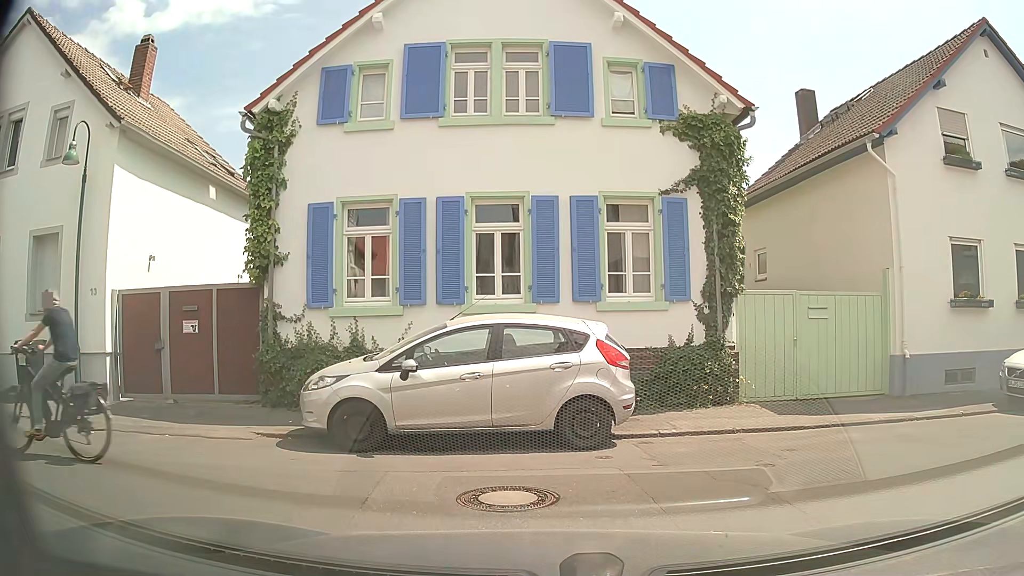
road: tertiary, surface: sett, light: Day
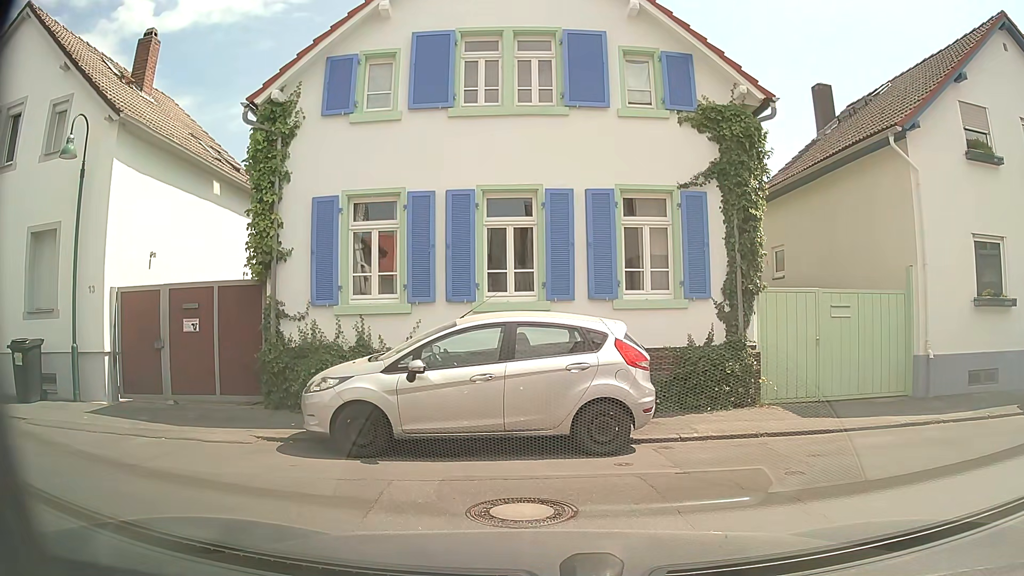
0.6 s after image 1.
(0.0, +0.4) m; 0°
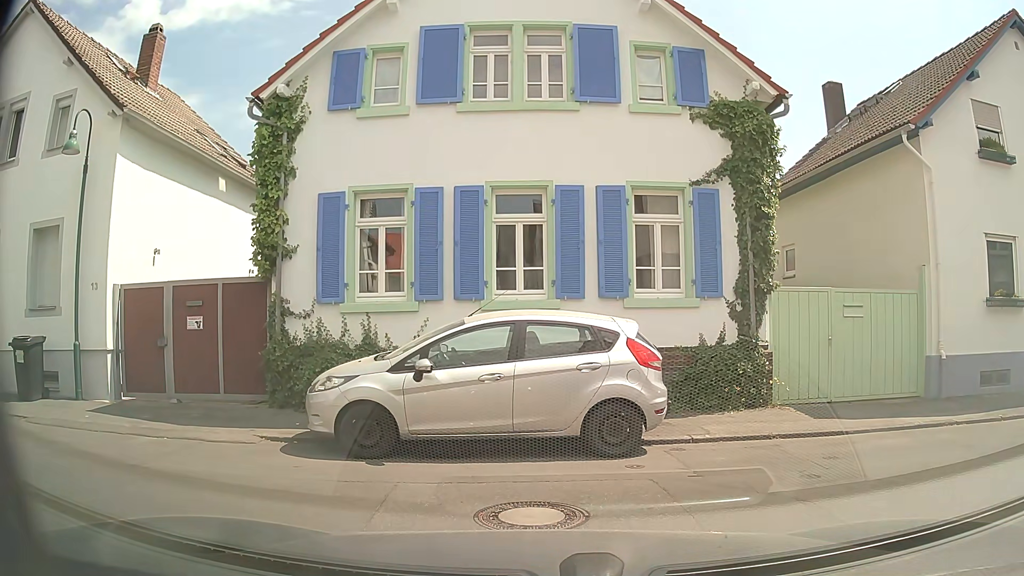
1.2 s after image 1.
(0.0, +0.2) m; 0°
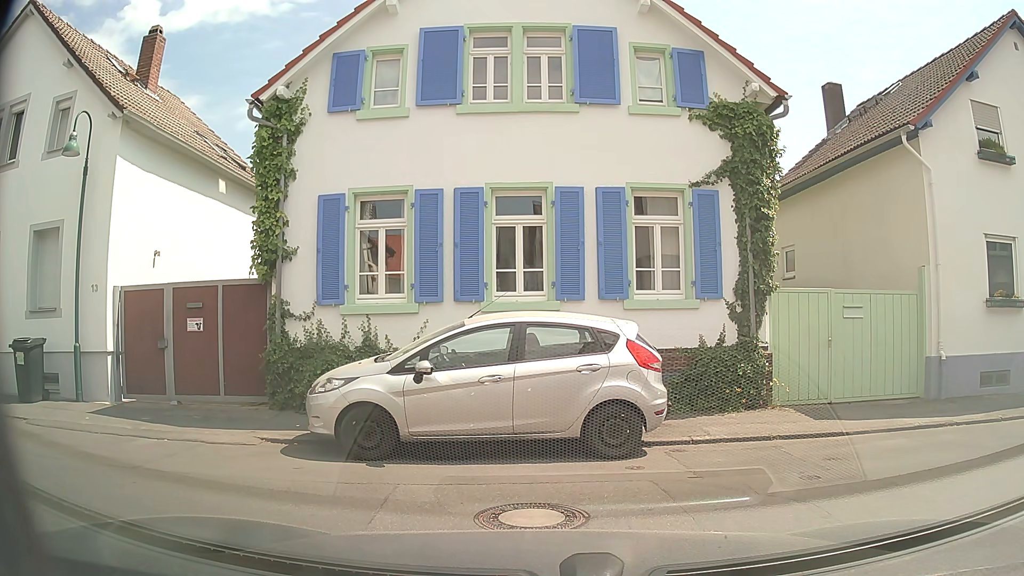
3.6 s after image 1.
(0.0, +0.1) m; 0°
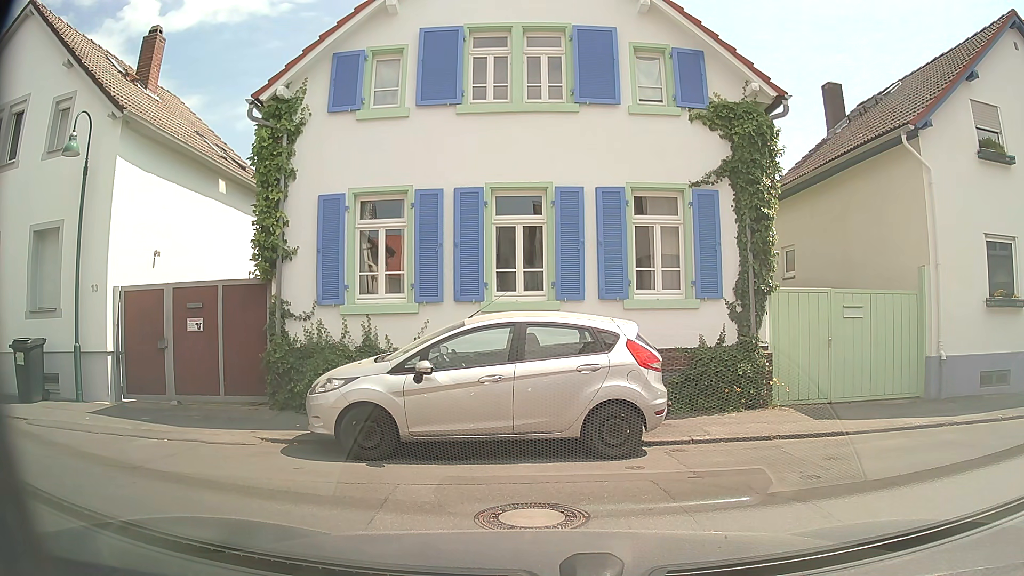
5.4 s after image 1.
(0.0, 0.0) m; 0°
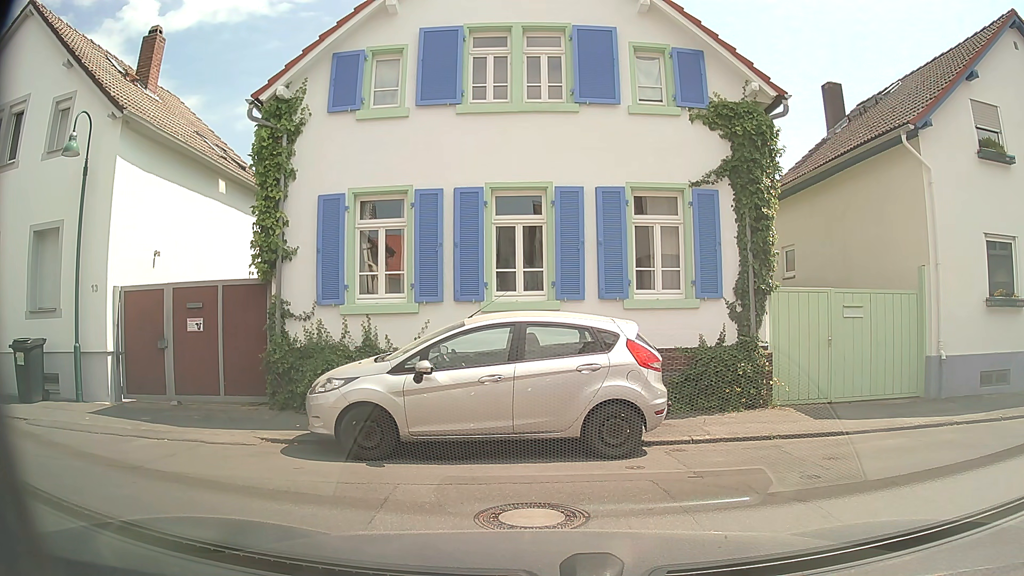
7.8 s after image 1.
(0.0, 0.0) m; 0°
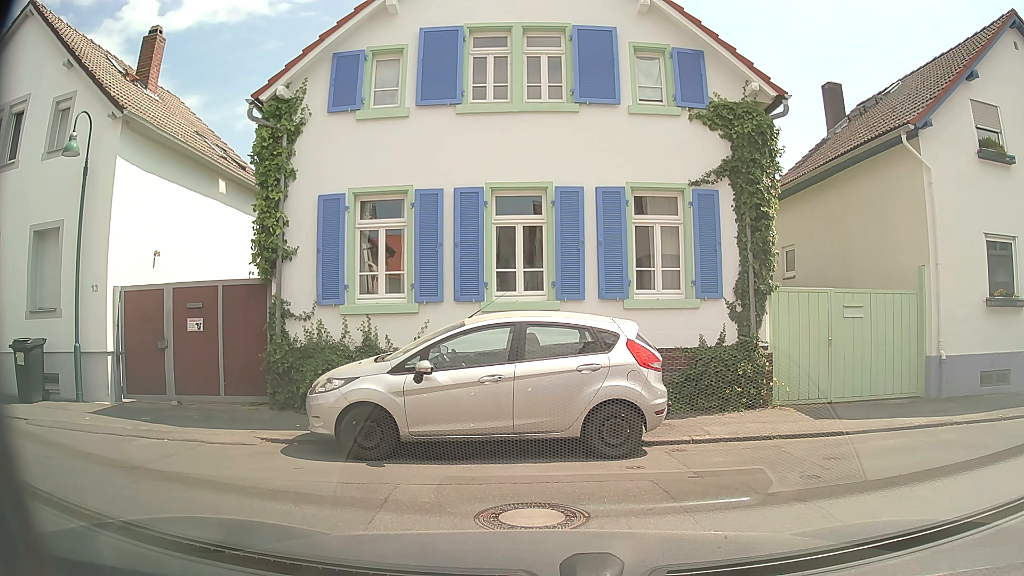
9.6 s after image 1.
(0.0, 0.0) m; 0°
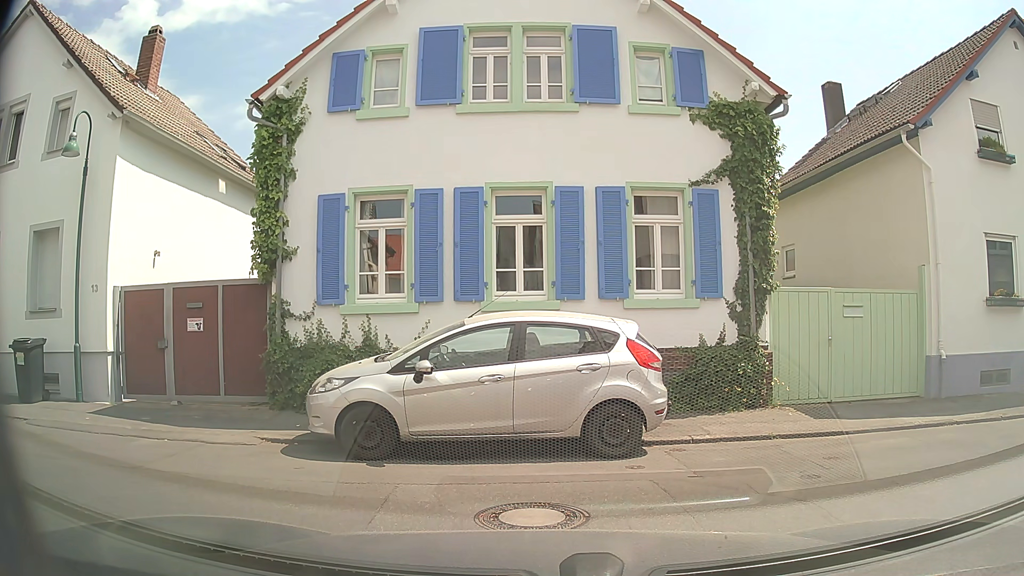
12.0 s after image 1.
(0.0, 0.0) m; 0°
